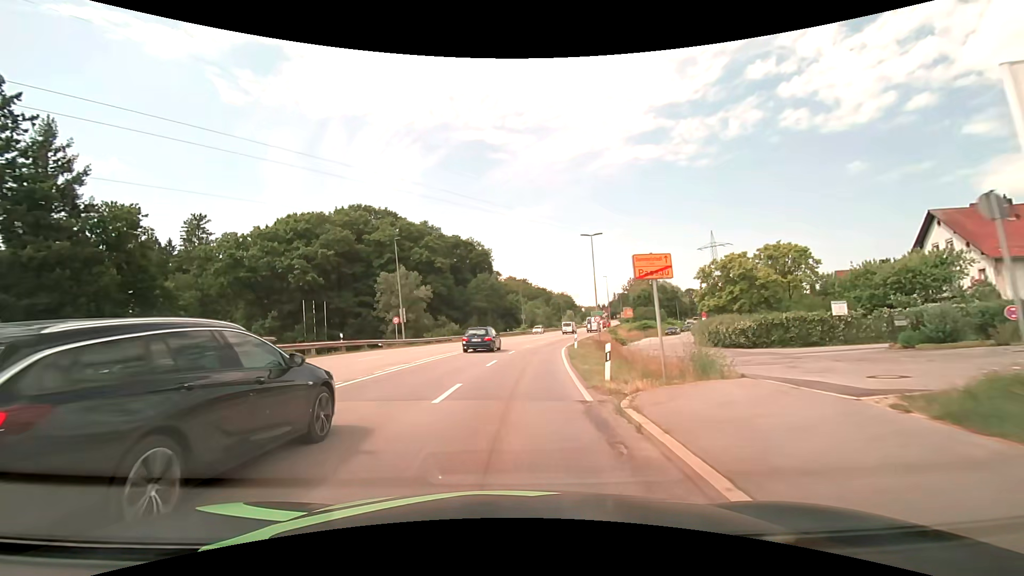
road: secondary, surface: asphalt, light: Day
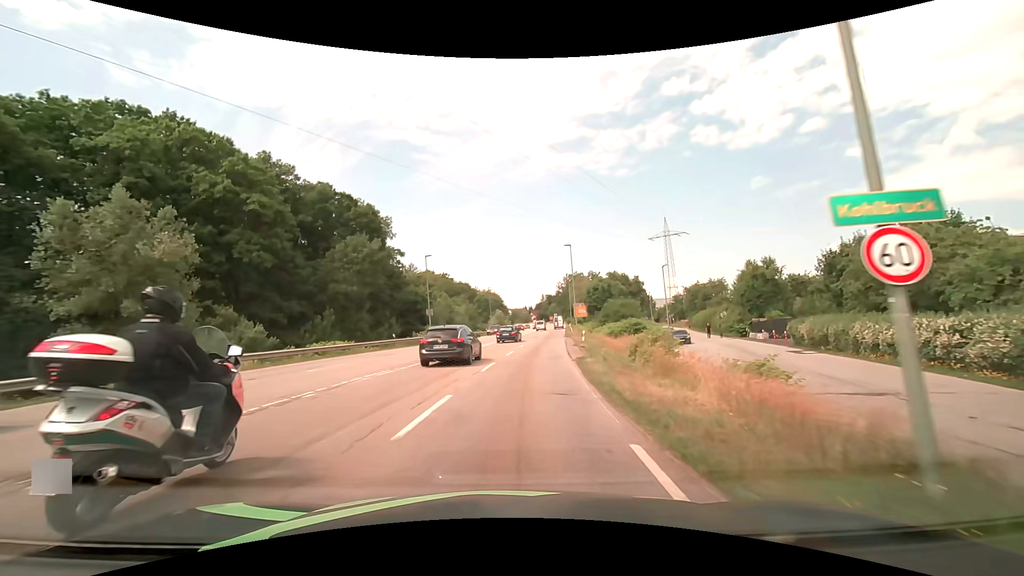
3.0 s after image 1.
(+3.1, +39.1) m; +9°
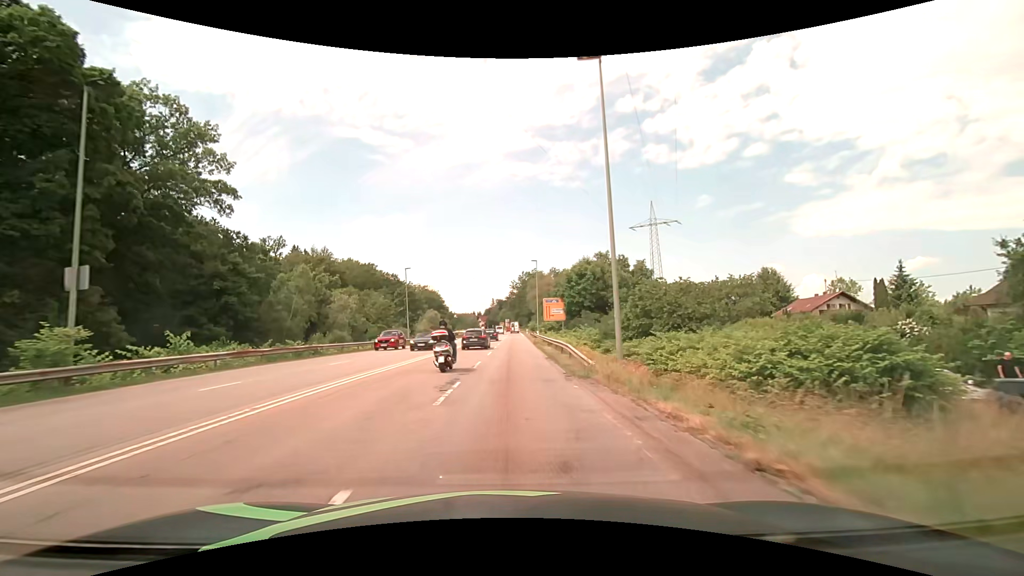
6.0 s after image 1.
(+2.9, +40.7) m; +6°
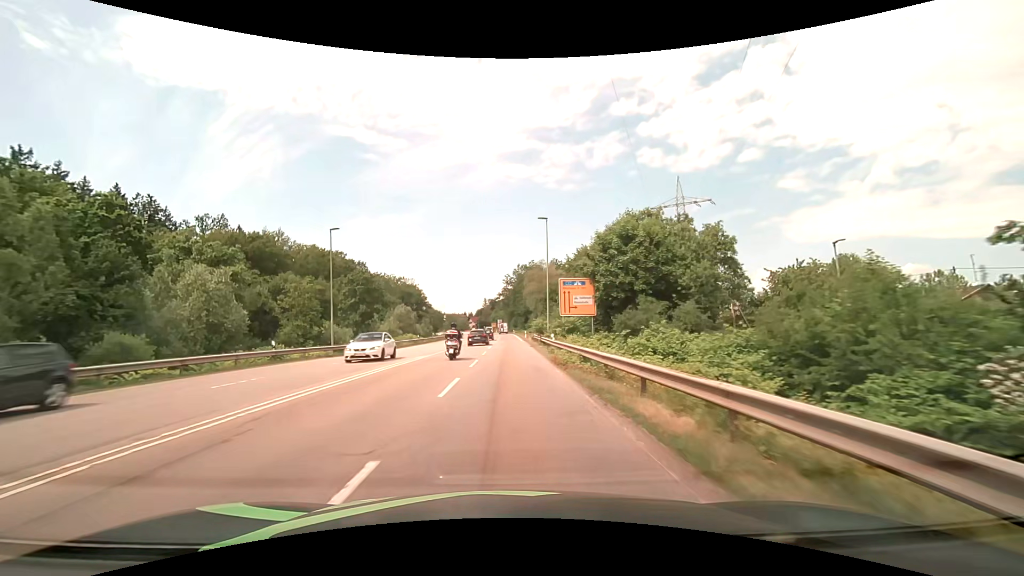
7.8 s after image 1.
(+0.2, +26.0) m; 0°
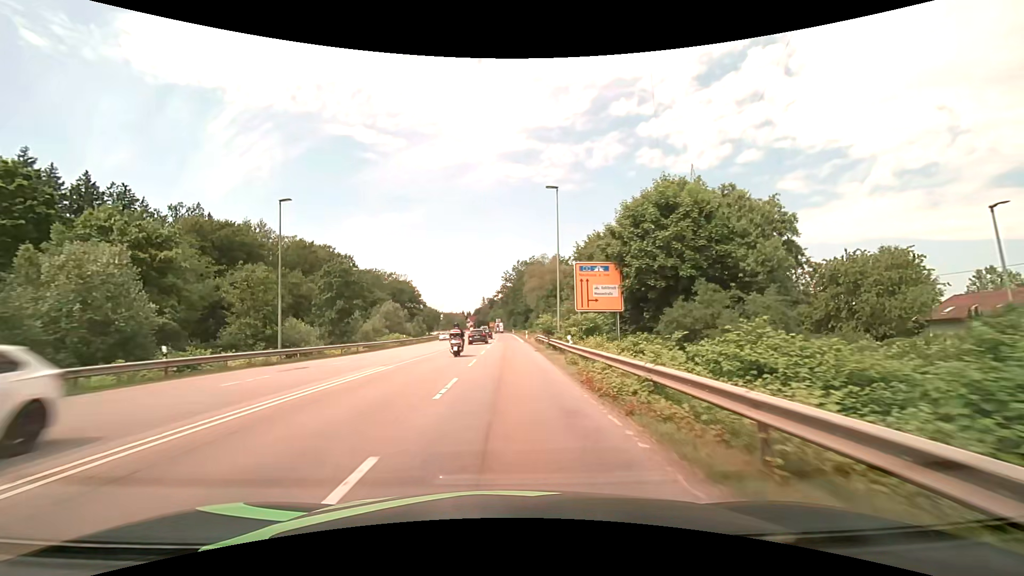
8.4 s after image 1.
(+0.1, +8.8) m; +1°
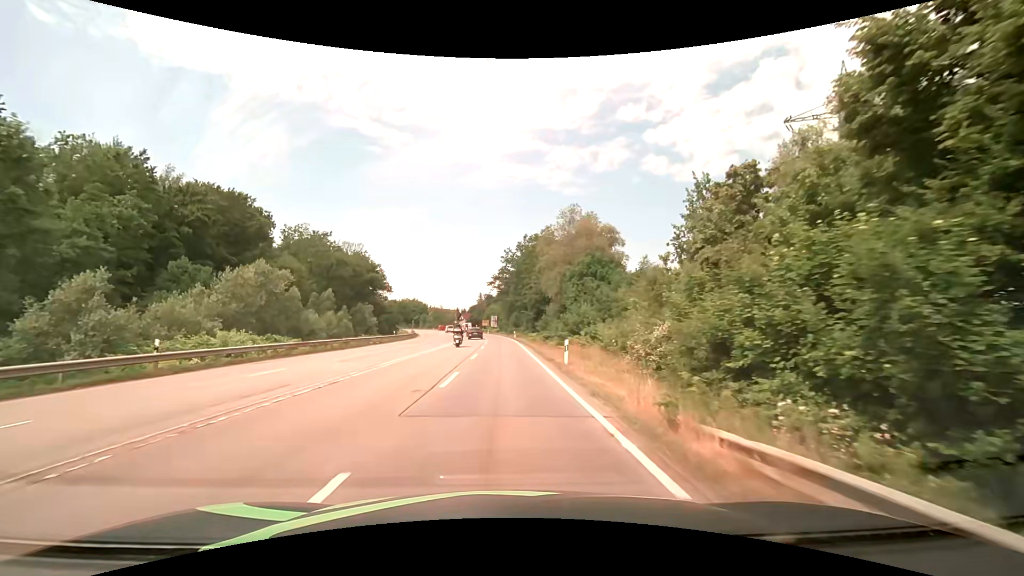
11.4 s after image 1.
(0.0, +44.8) m; 0°
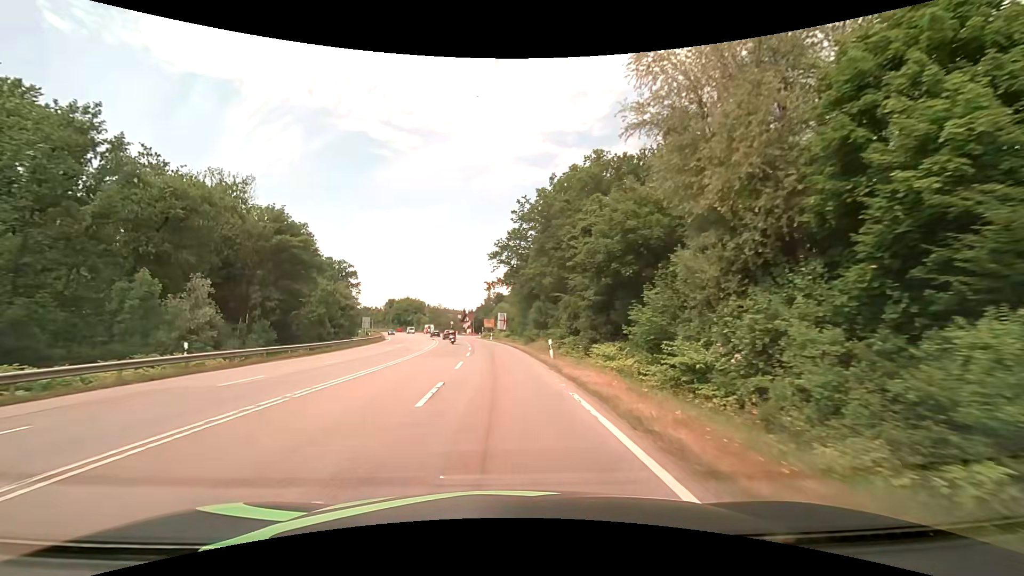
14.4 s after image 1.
(-0.2, +45.3) m; -1°
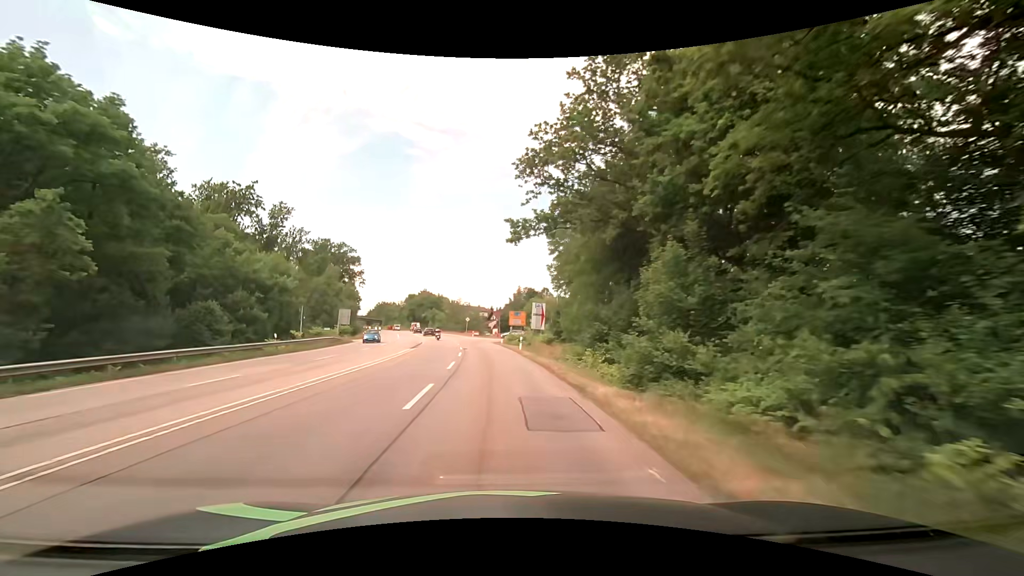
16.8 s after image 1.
(-0.8, +36.4) m; -3°
(0, +10) (-1, +20) (-1, +30) (-2, +40) (-3, +50) (-4, +60) (-6, +70) (-8, +80) (-10, +89) (-12, +99) m
